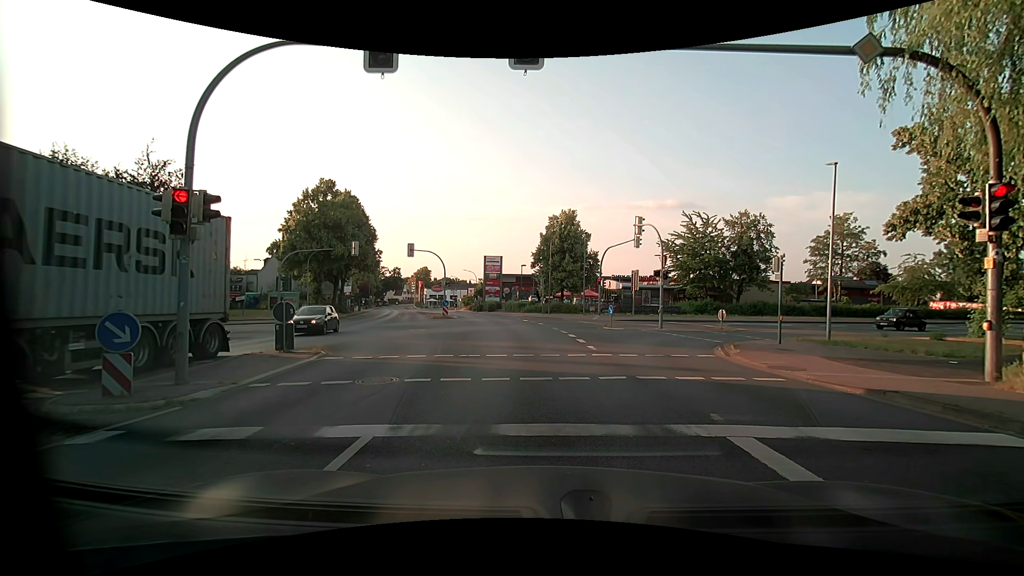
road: primary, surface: asphalt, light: Day
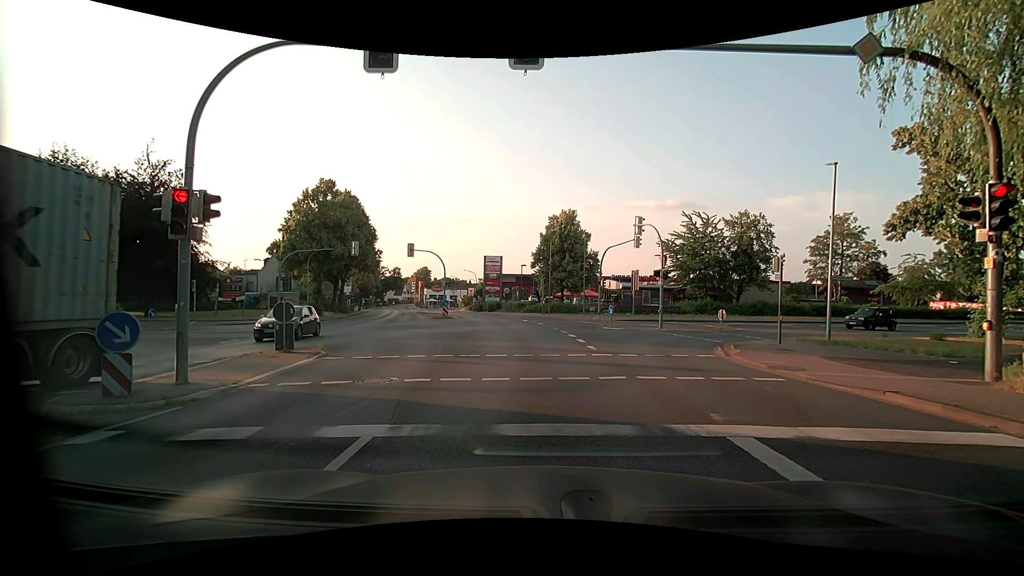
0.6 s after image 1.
(0.0, 0.0) m; 0°
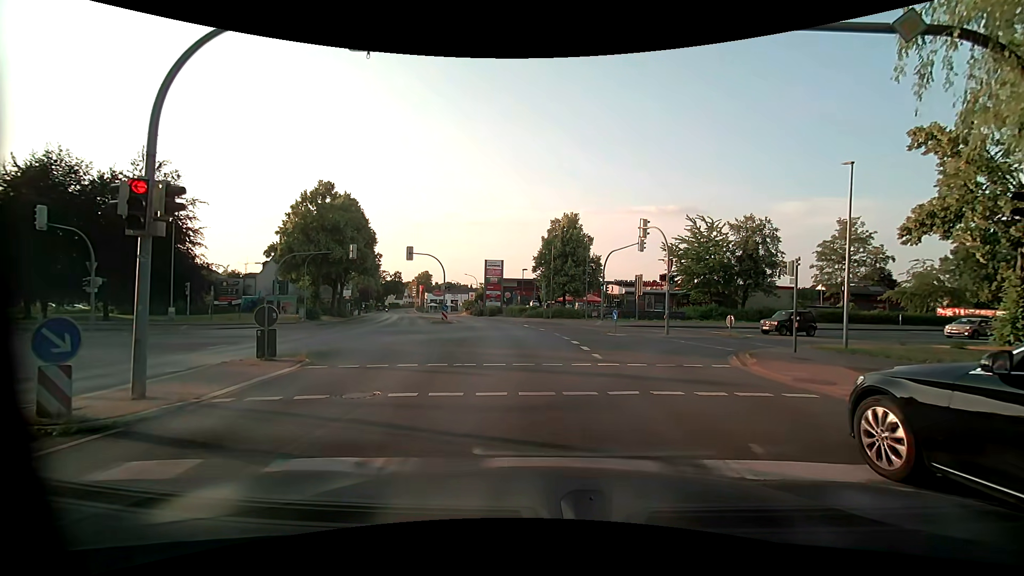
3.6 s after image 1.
(0.0, +1.1) m; 0°
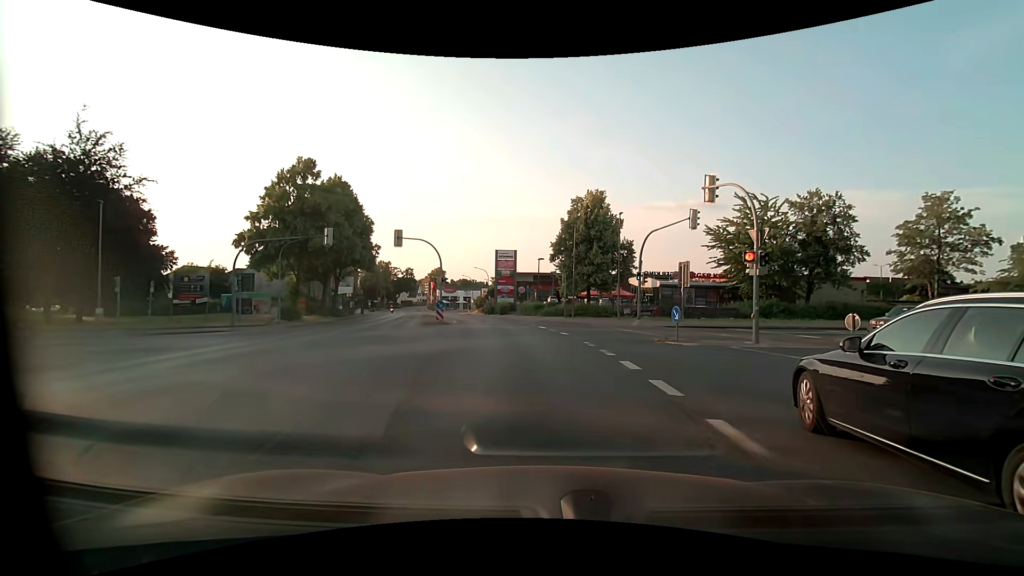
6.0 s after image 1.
(-0.4, +9.7) m; -4°
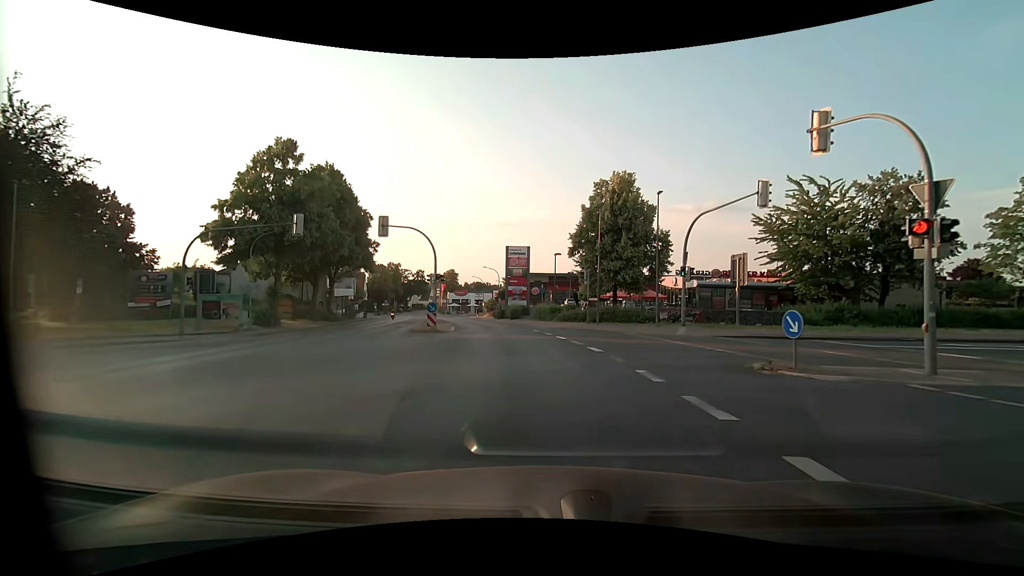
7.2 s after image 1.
(-0.1, +7.5) m; -2°
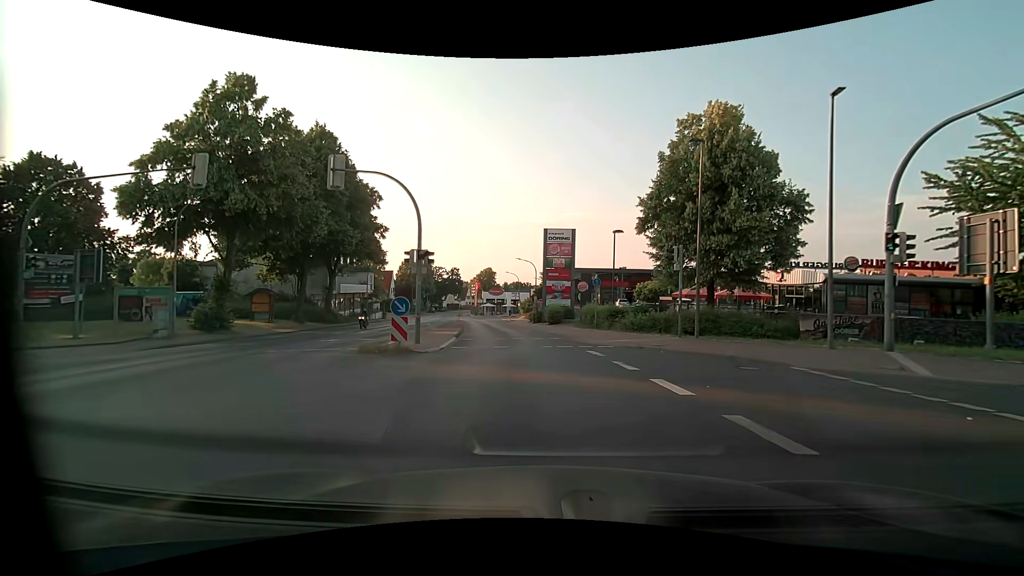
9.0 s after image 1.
(-0.5, +13.4) m; -5°
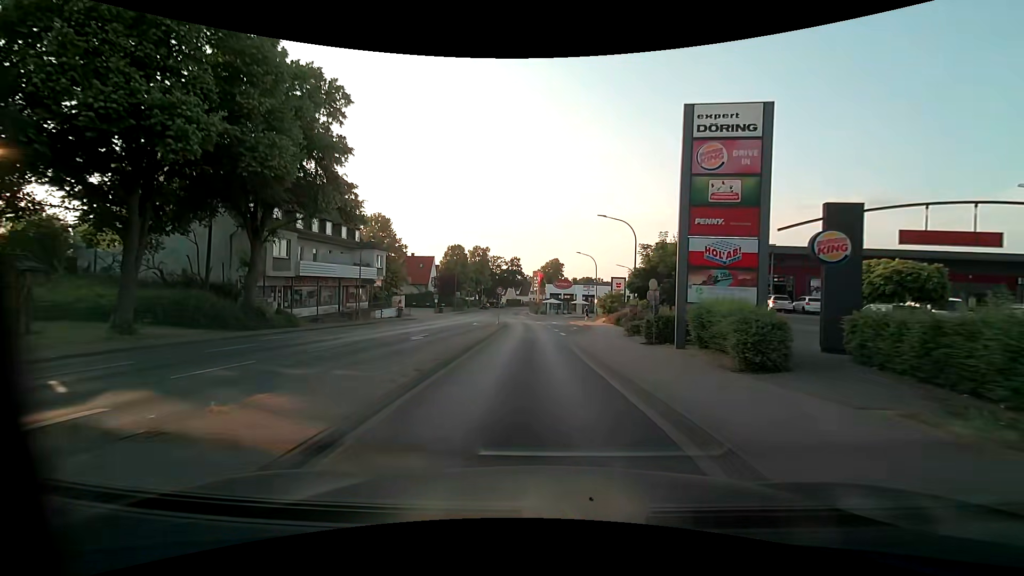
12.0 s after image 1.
(-1.9, +26.7) m; -8°
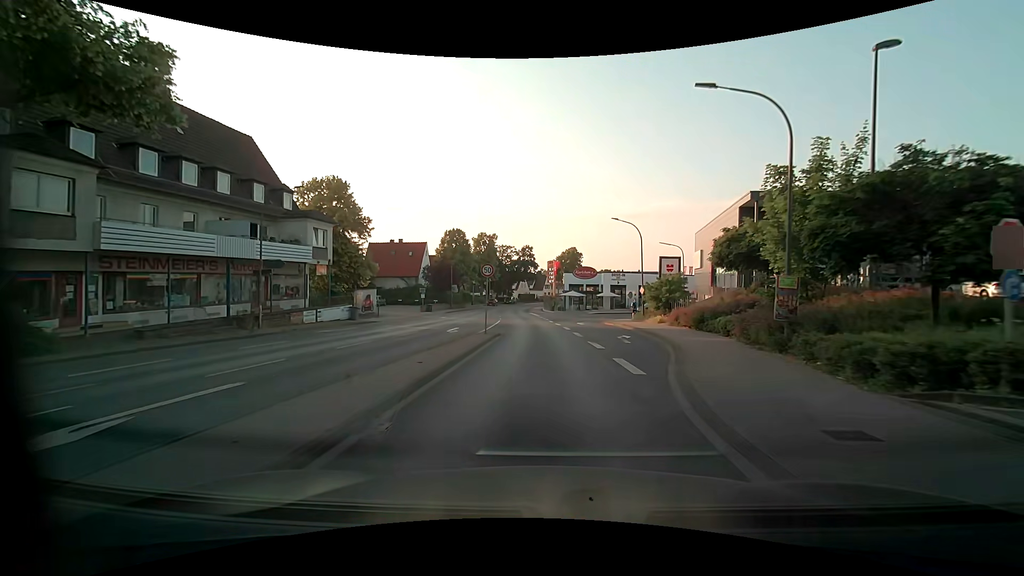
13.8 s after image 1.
(-0.2, +18.2) m; -2°
(0, +10) (0, +20) (-1, +30) (-1, +40) (-2, +50) (-3, +60) (-3, +70) (-4, +80) (-4, +90) (-3, +100) m
